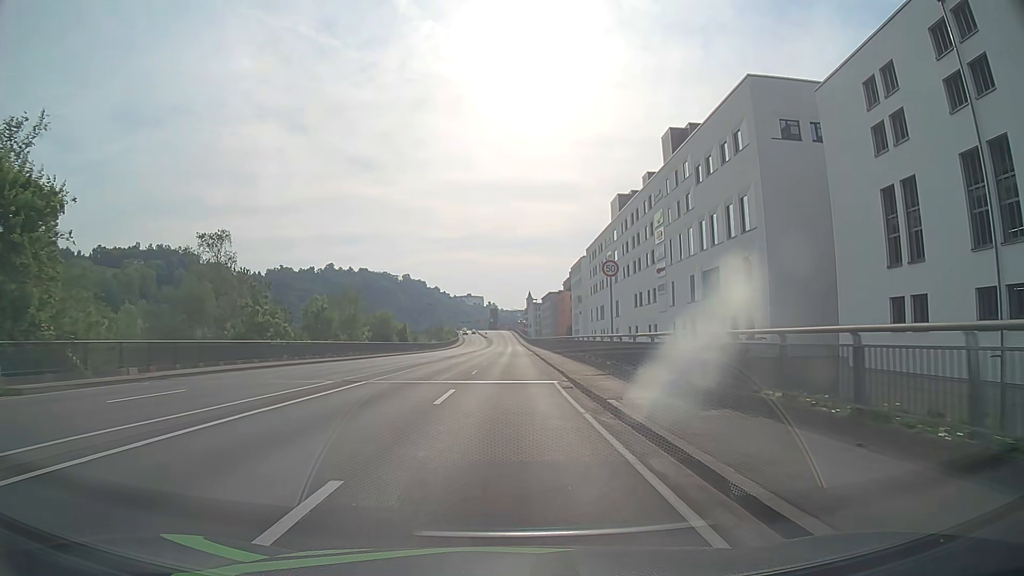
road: primary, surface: asphalt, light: Day
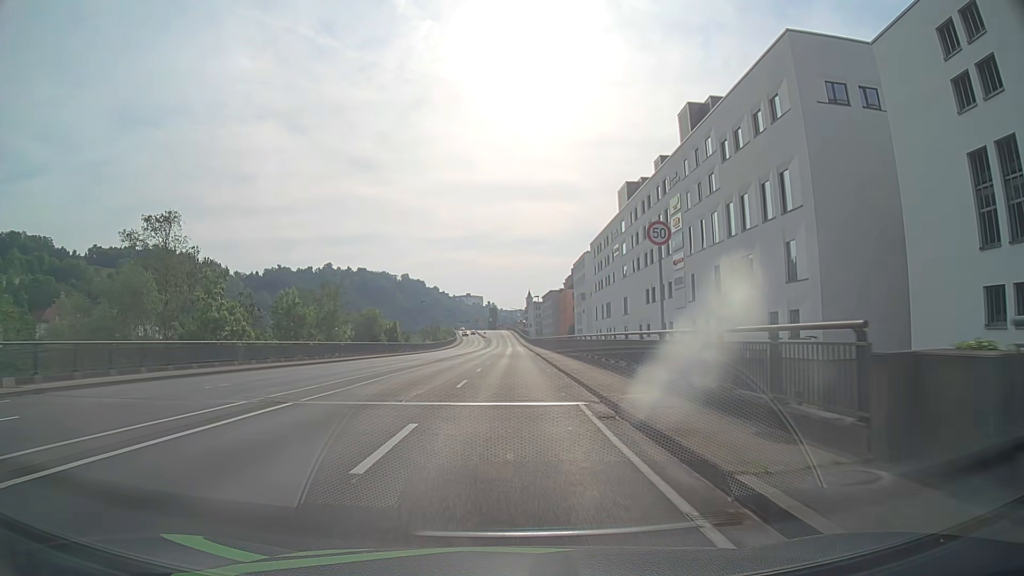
(+0.1, +7.5) m; +1°
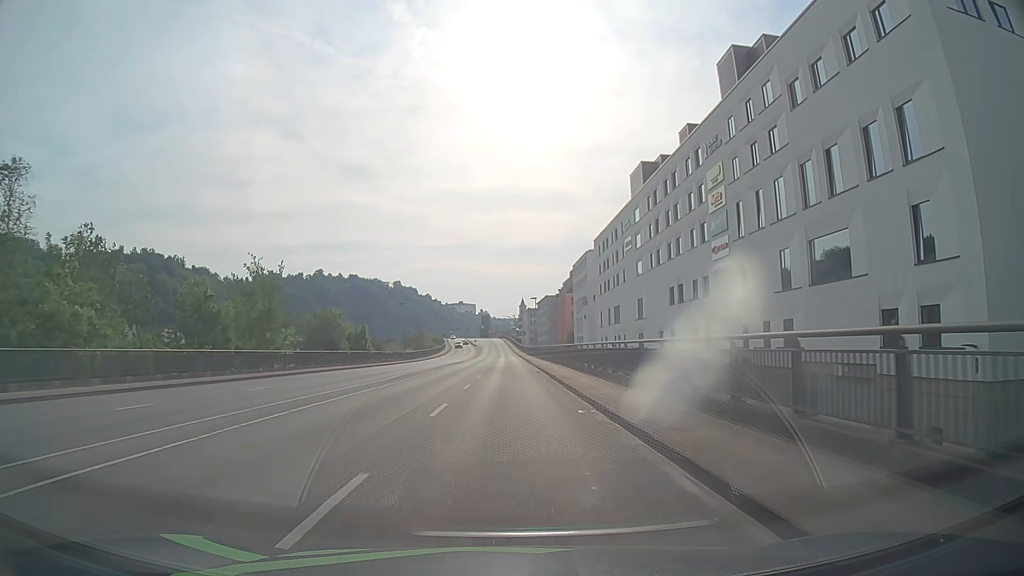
(0.0, +14.7) m; 0°
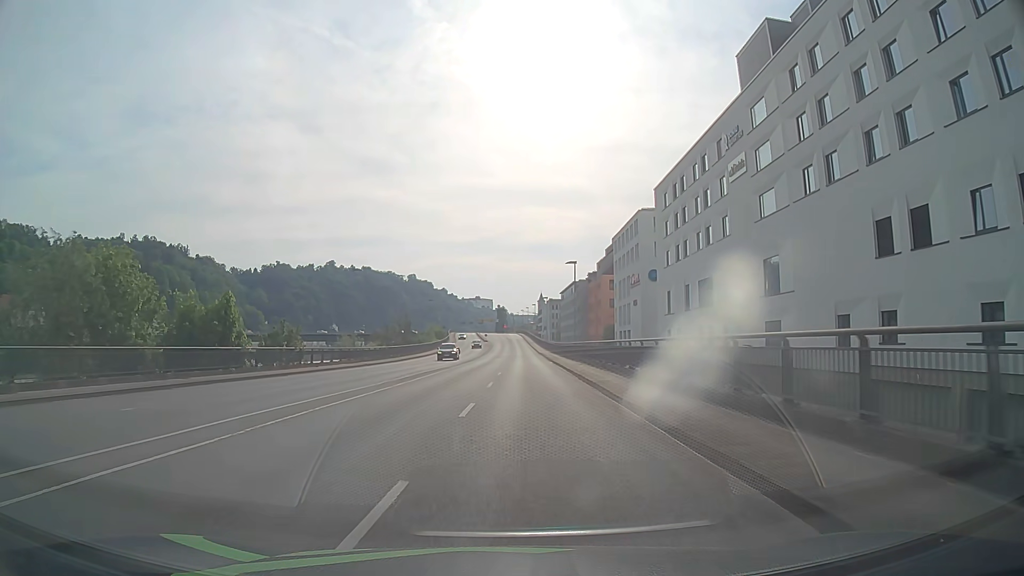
(-0.1, +36.4) m; -1°
